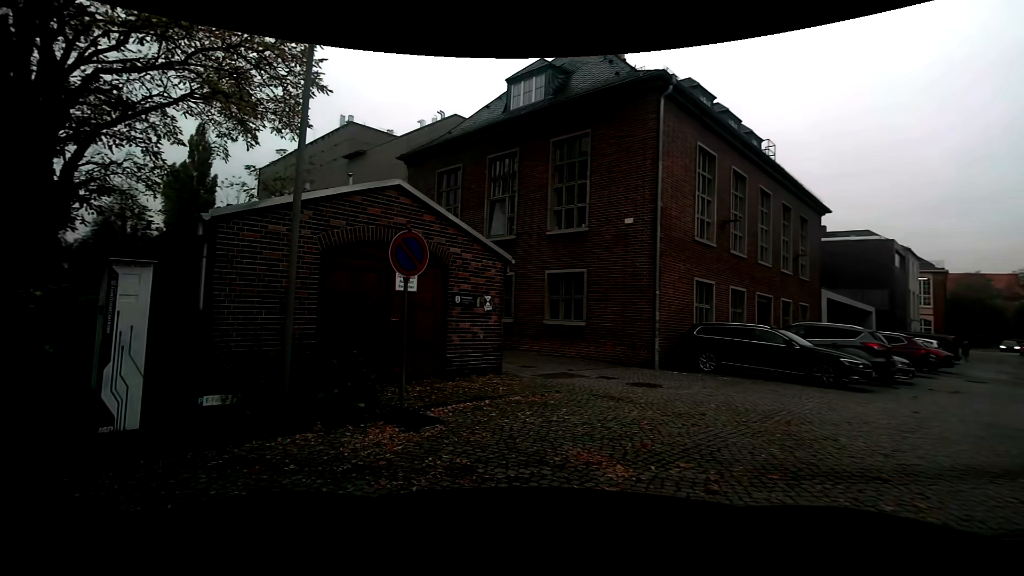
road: service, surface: sett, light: Day
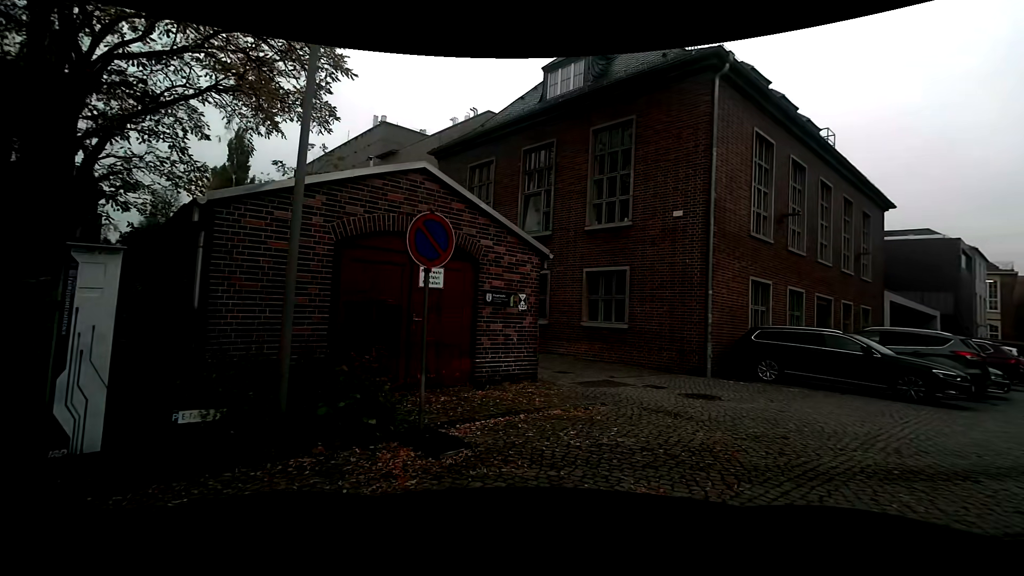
(-0.1, +1.2) m; -3°
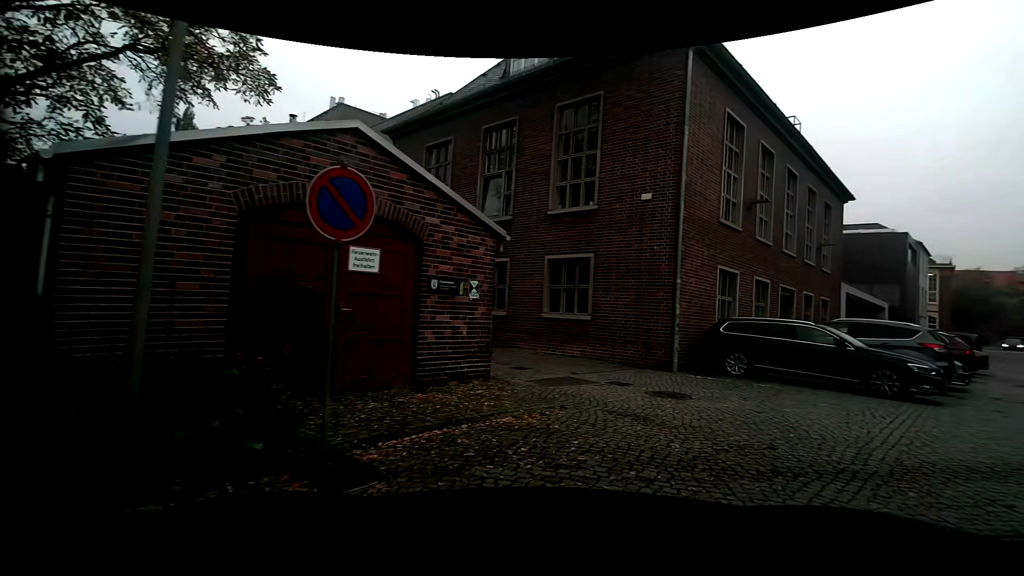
(0.0, +1.2) m; +4°
